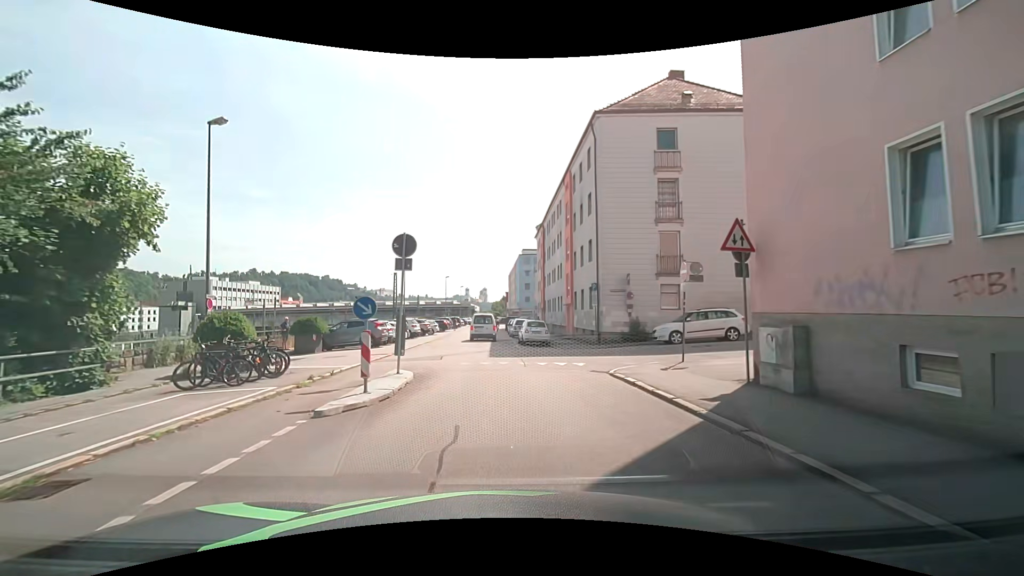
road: residential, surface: asphalt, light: Day
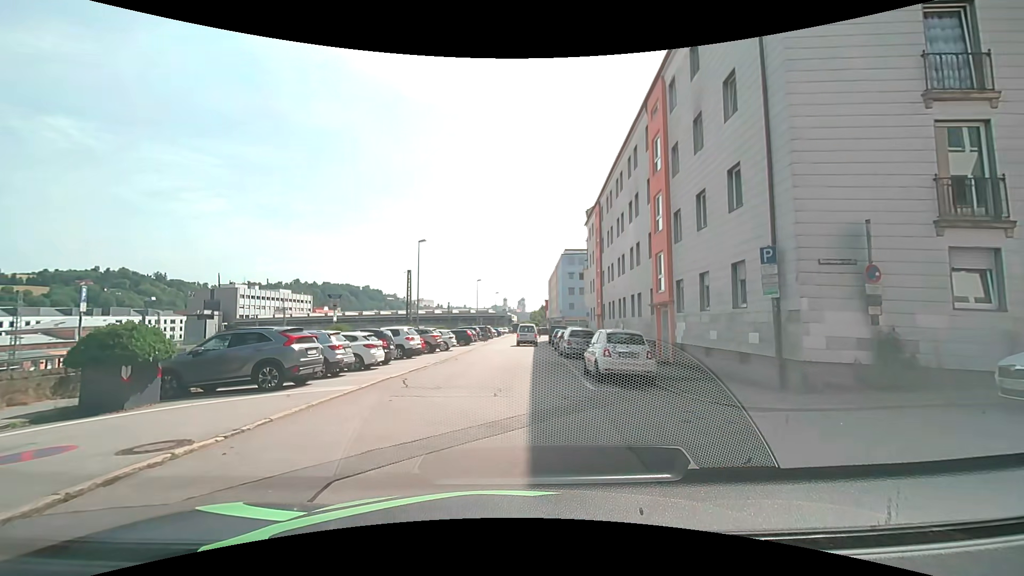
(-0.4, +14.5) m; -6°
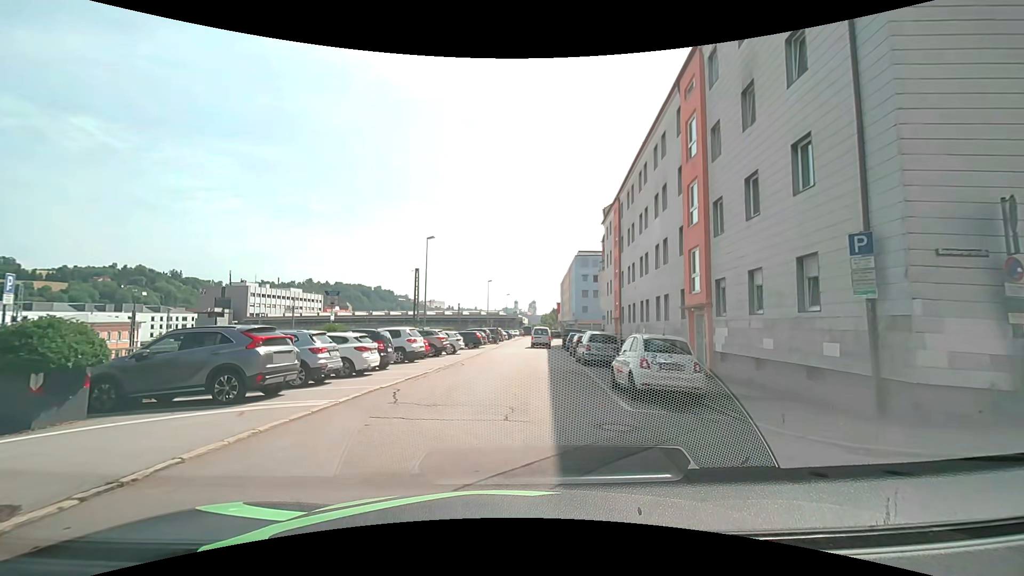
(0.0, +2.6) m; -1°
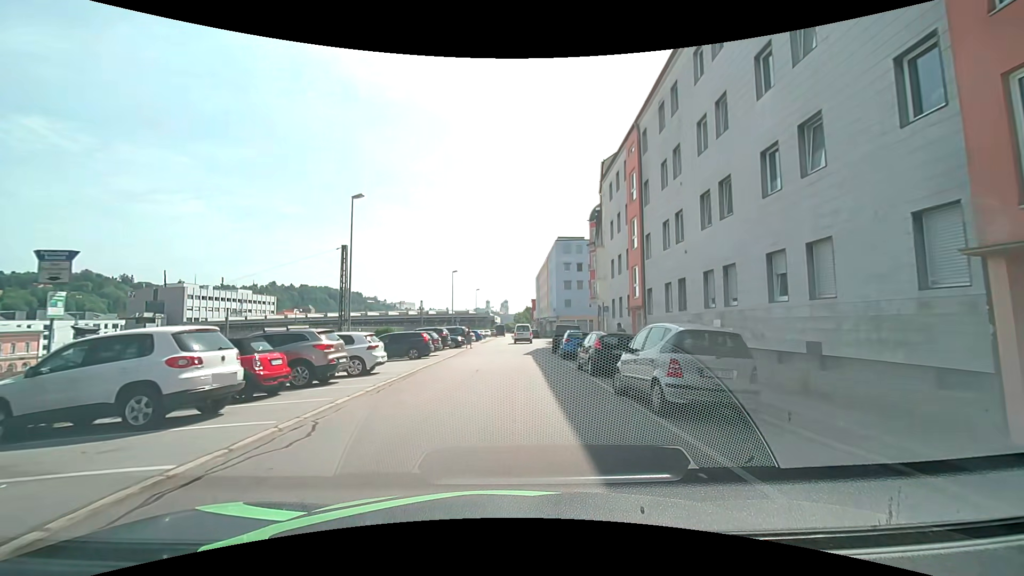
(+0.6, +14.8) m; +4°
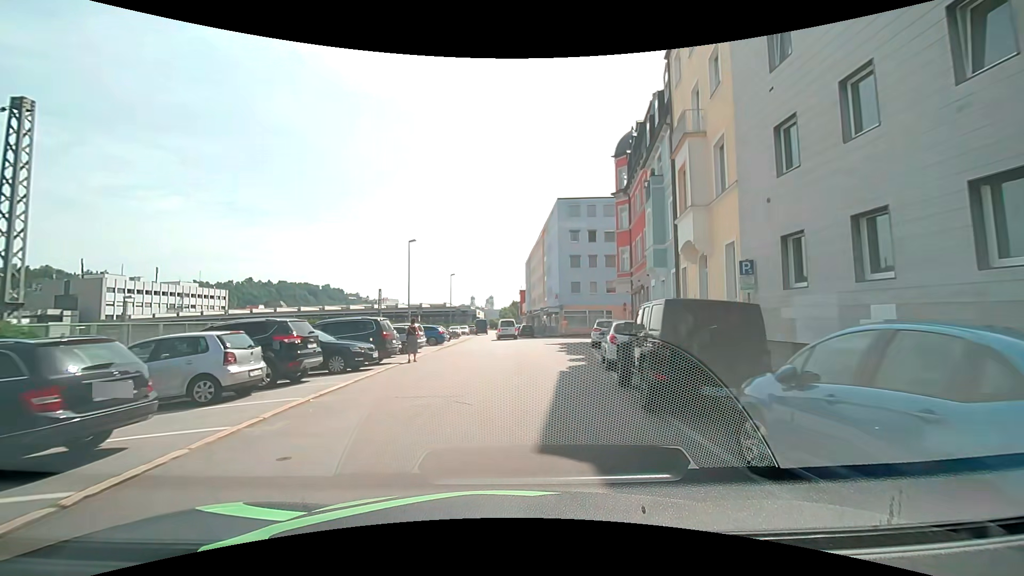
(+0.2, +23.5) m; +1°
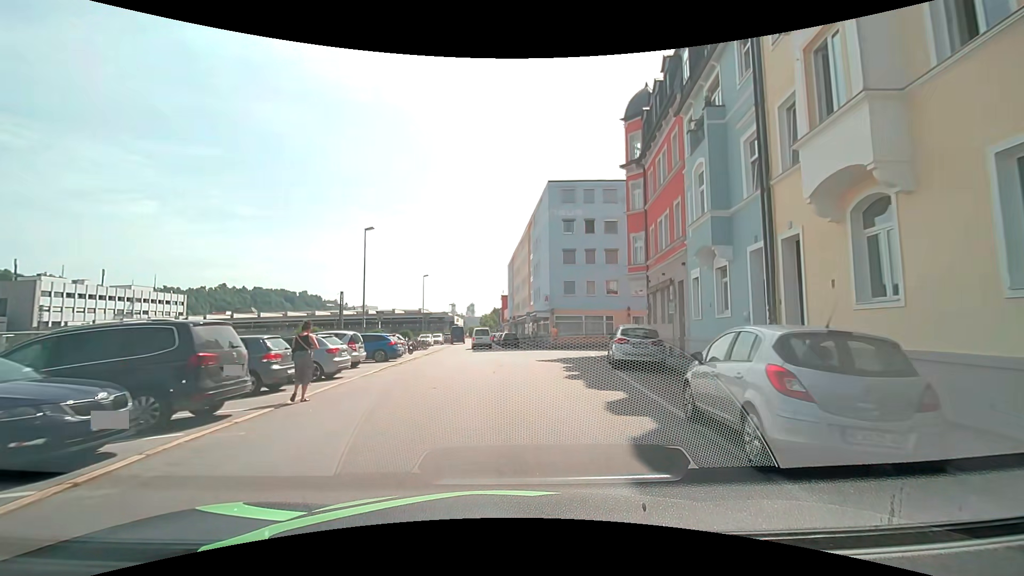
(+0.2, +9.6) m; +2°
